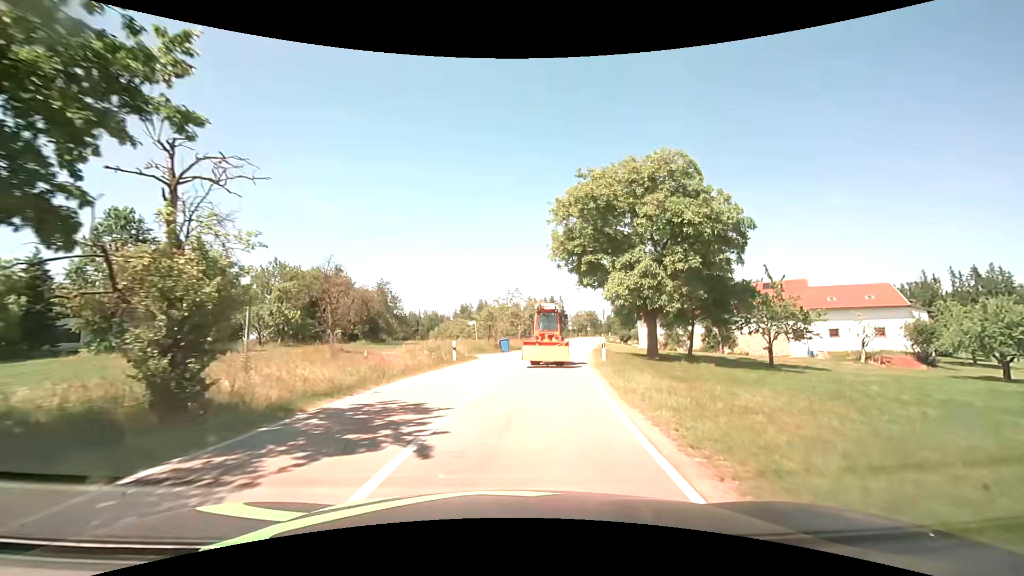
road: tertiary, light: Day
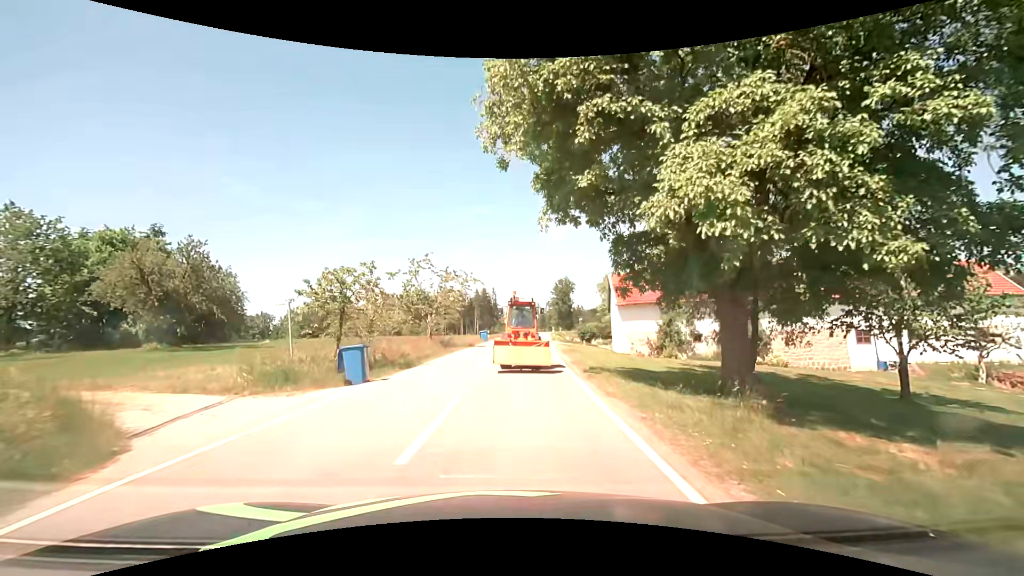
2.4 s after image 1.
(+1.7, +21.9) m; +8°
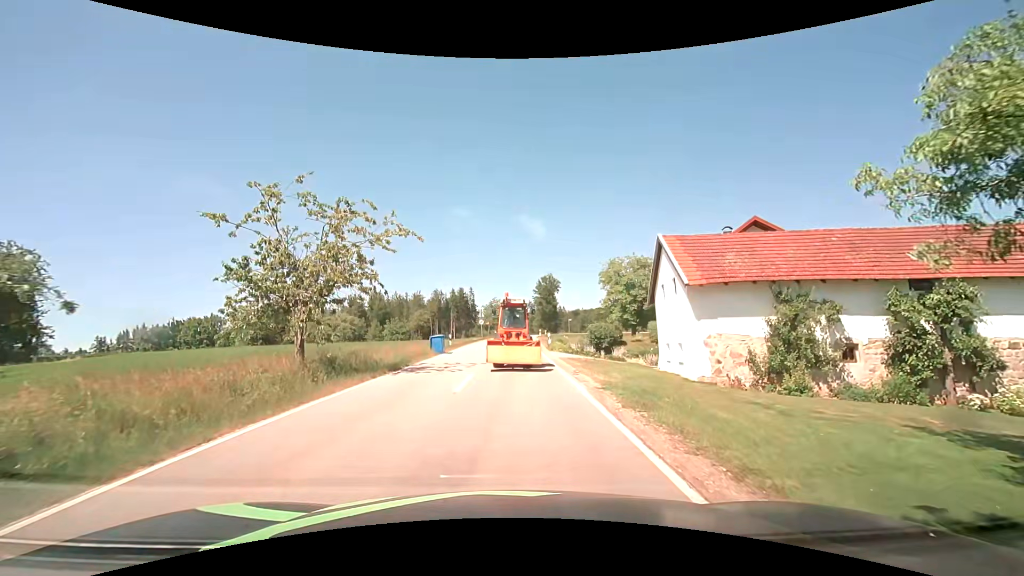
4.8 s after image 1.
(+0.4, +18.1) m; +2°
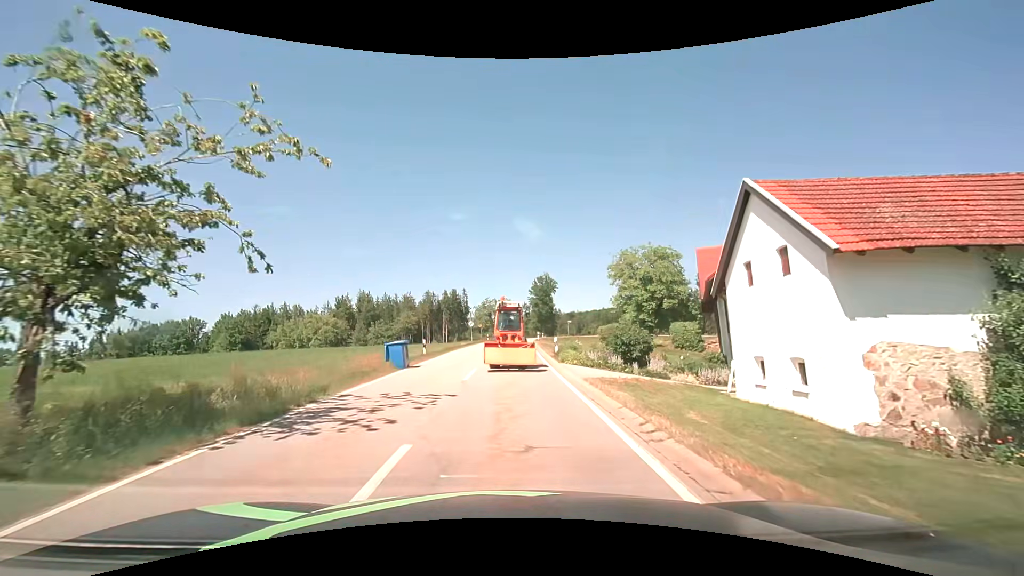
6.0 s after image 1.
(+0.1, +8.8) m; +1°
(0, +10) (0, +20) (0, +30) (0, +40) (0, +50) (+1, +60) (+1, +70) (+2, +80) (+3, +90) (+4, +100) m
